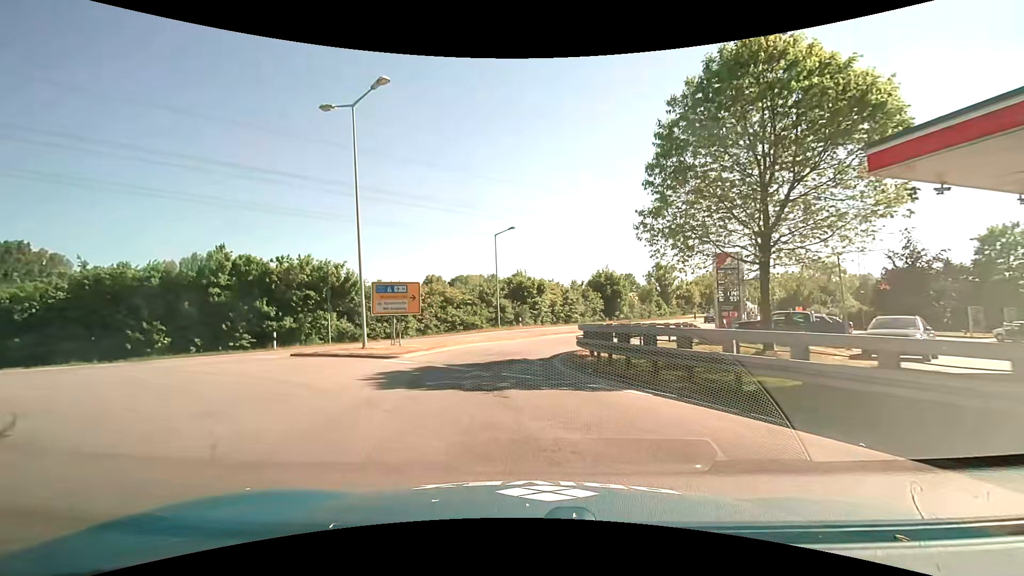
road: primary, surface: asphalt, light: Day
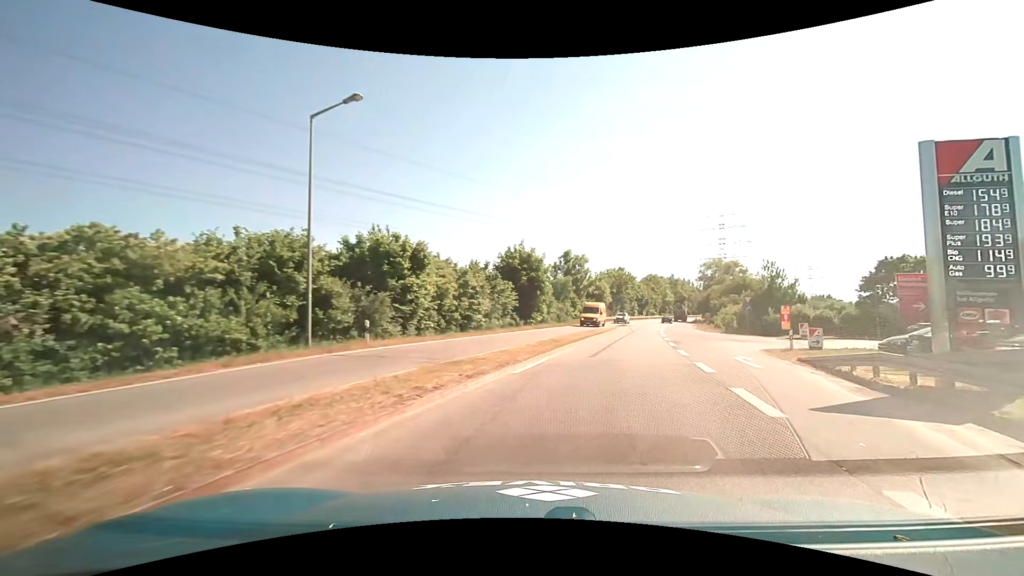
(-0.4, +25.3) m; +12°
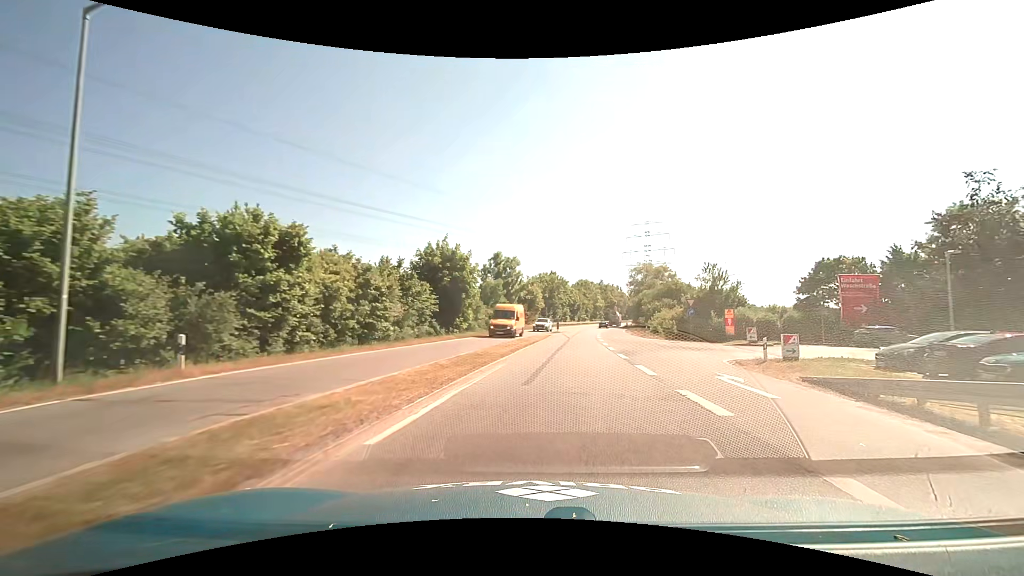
(+0.4, +5.9) m; +8°
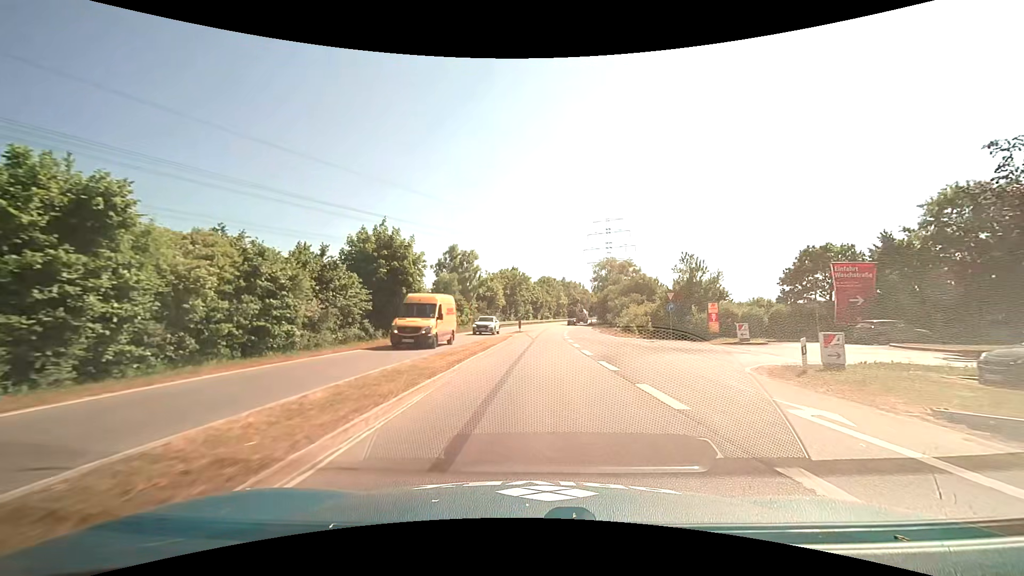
(+0.3, +6.1) m; +5°
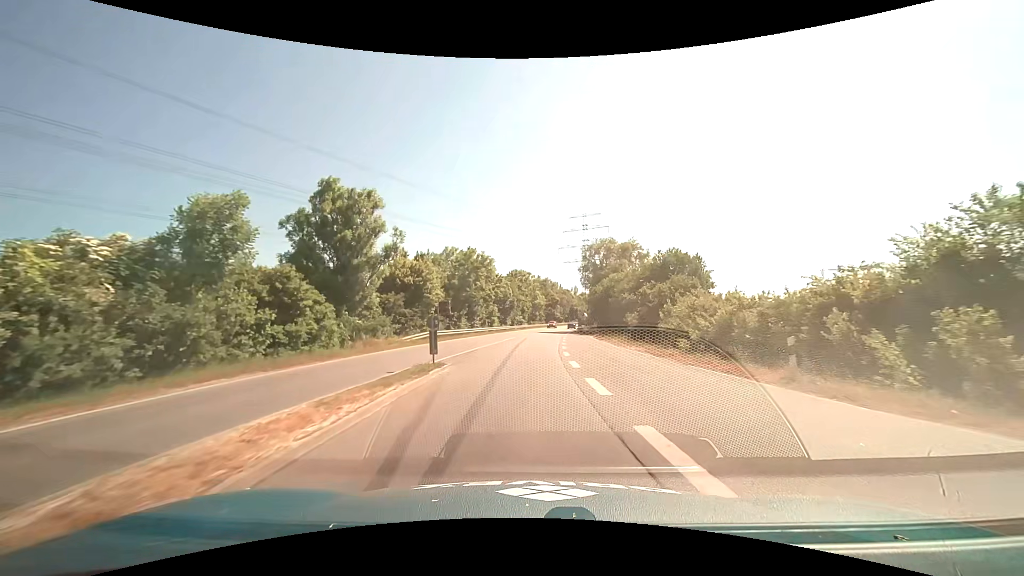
(+1.3, +34.4) m; +3°
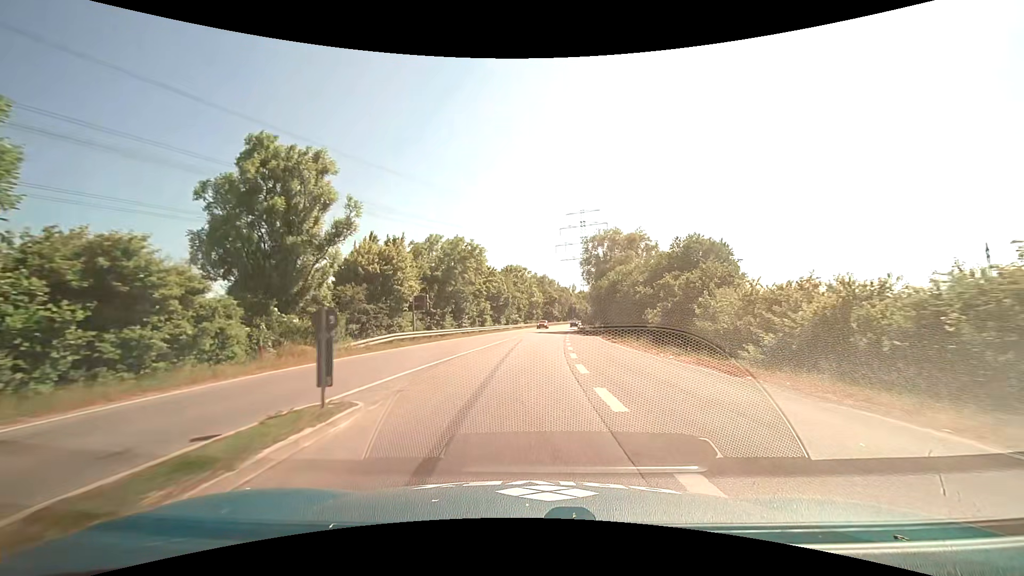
(0.0, +8.1) m; +1°
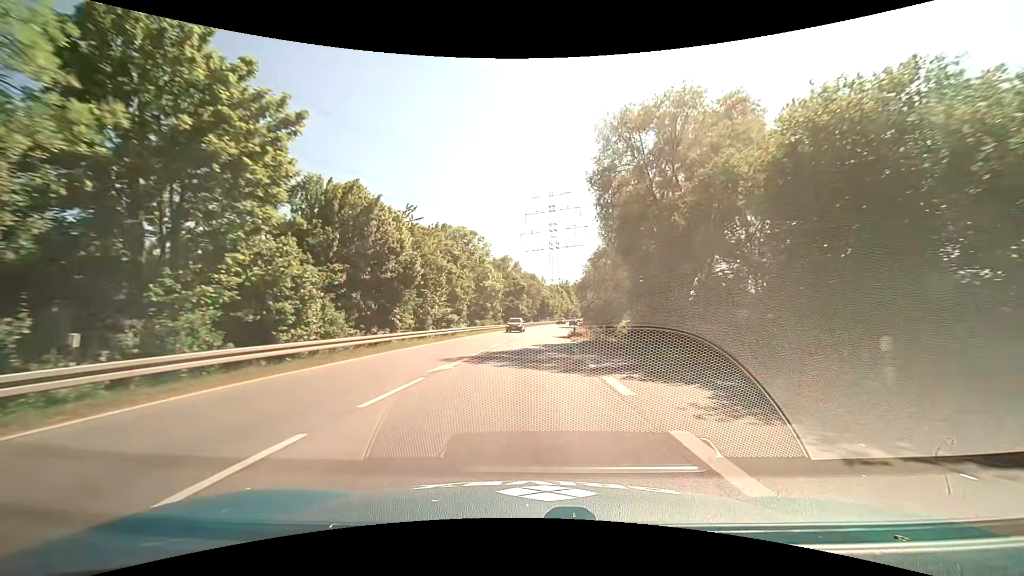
(+1.4, +46.4) m; +4°
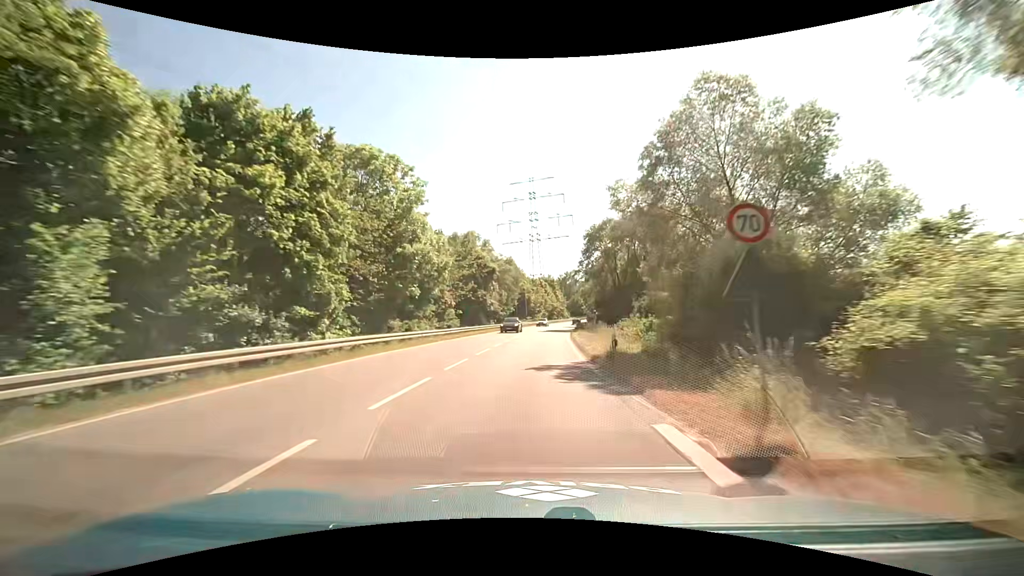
(+0.9, +30.2) m; +3°
(0, +10) (0, +20) (+1, +30) (+1, +40) (+2, +50) (+3, +60) (+4, +70) (+5, +80) (+6, +90) (+8, +100) m
